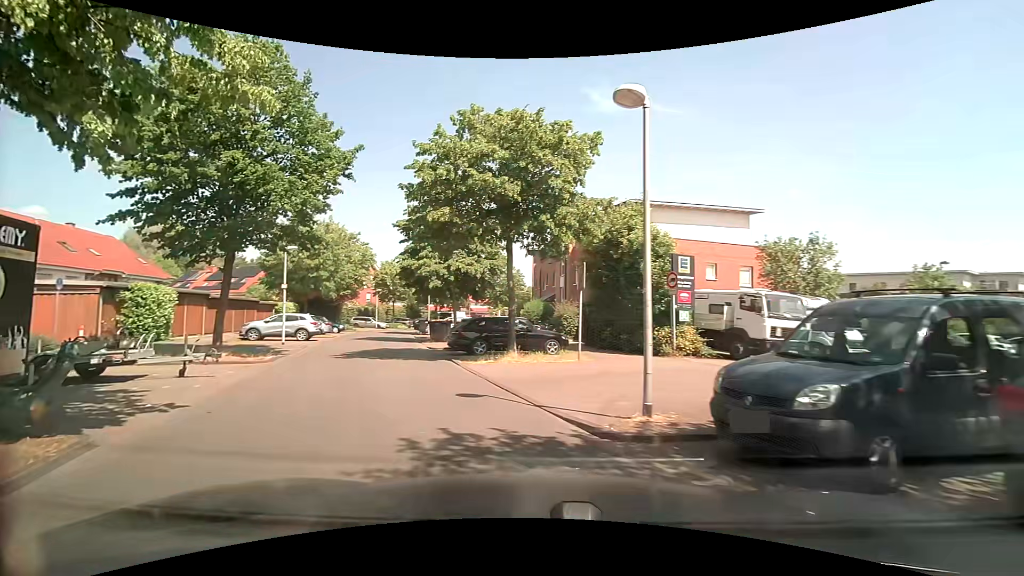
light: Day
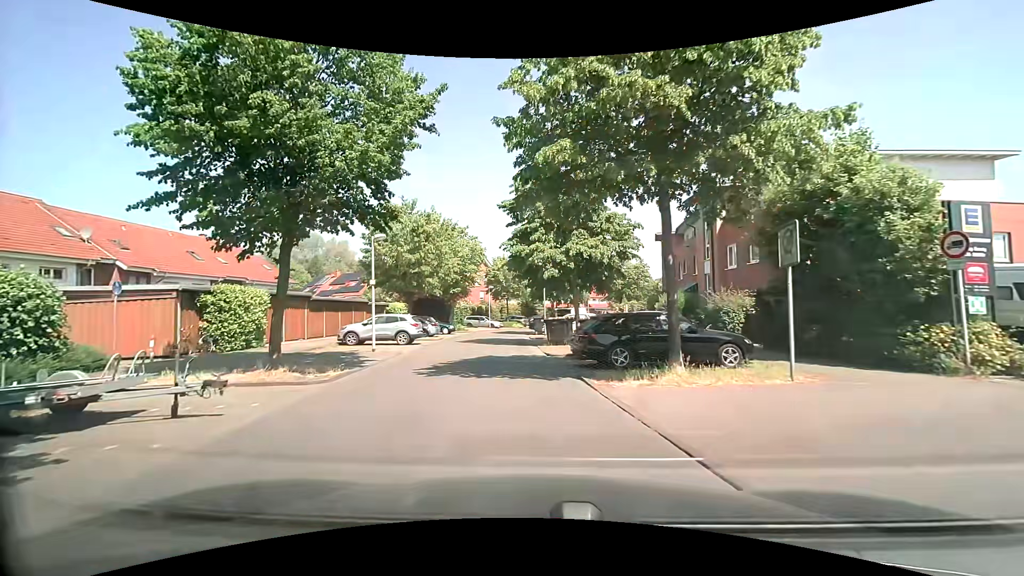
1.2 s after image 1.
(-0.8, +5.6) m; -14°
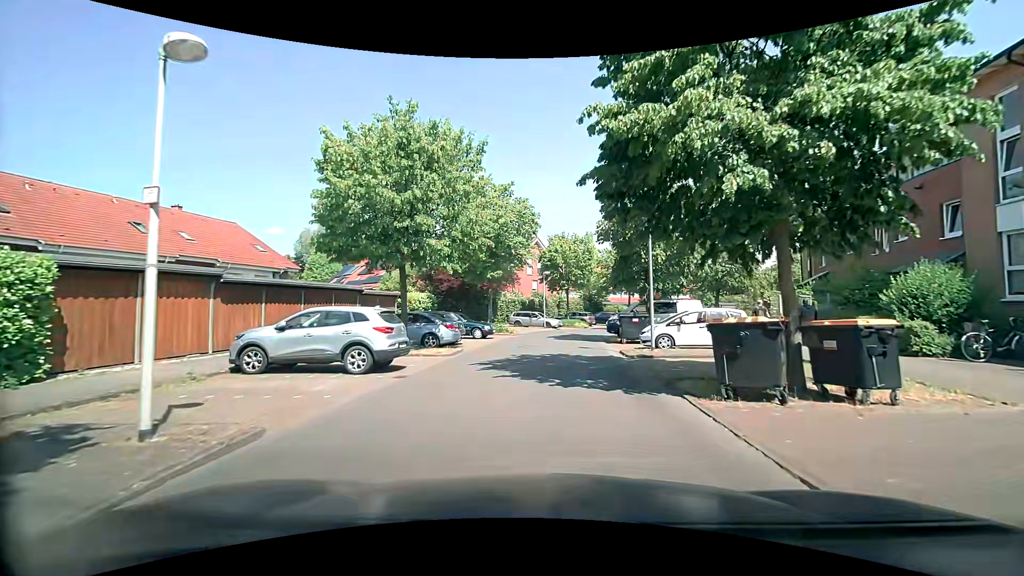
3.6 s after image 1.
(-1.3, +14.8) m; -6°
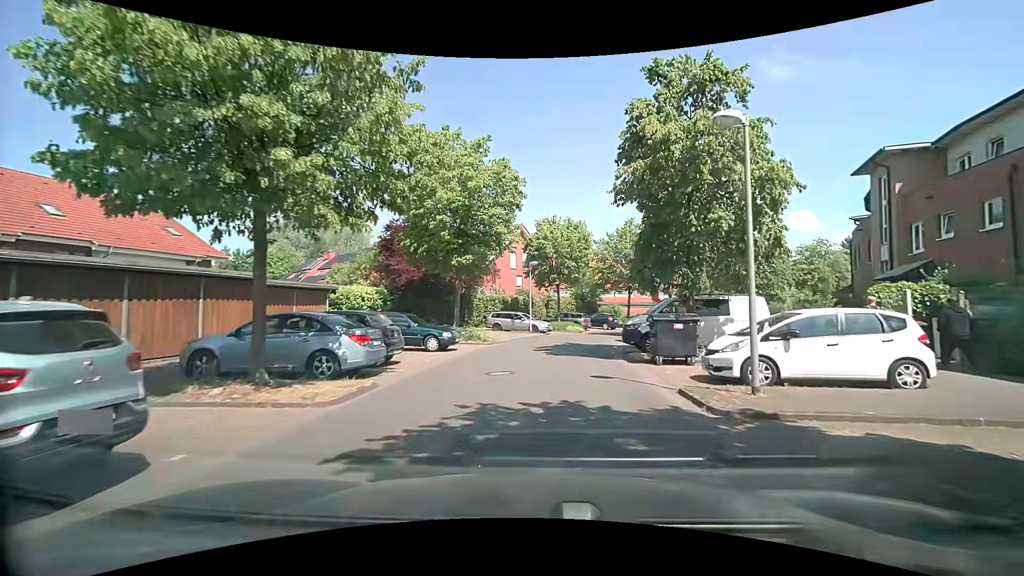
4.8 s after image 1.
(0.0, +8.7) m; 0°
